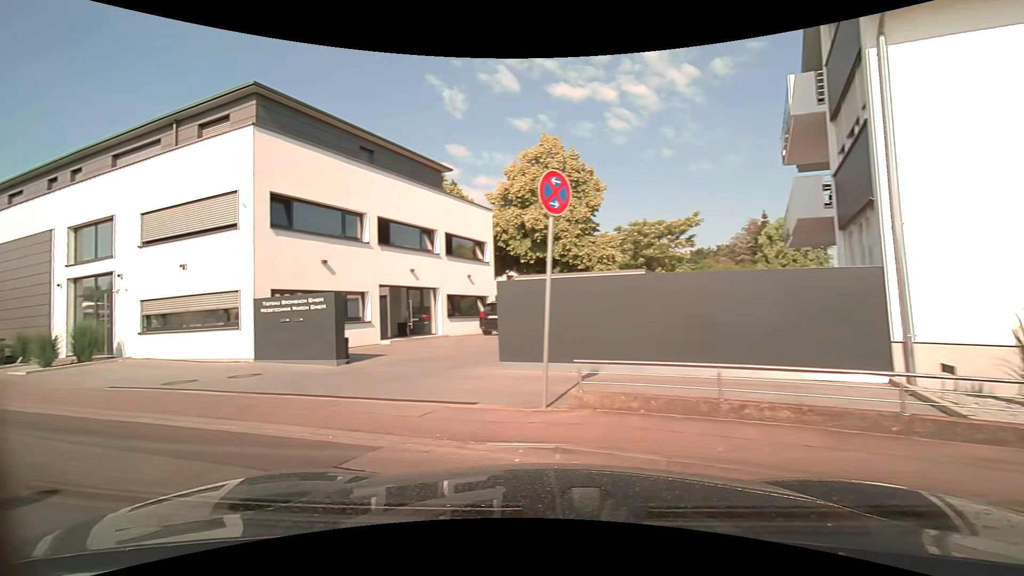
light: Day
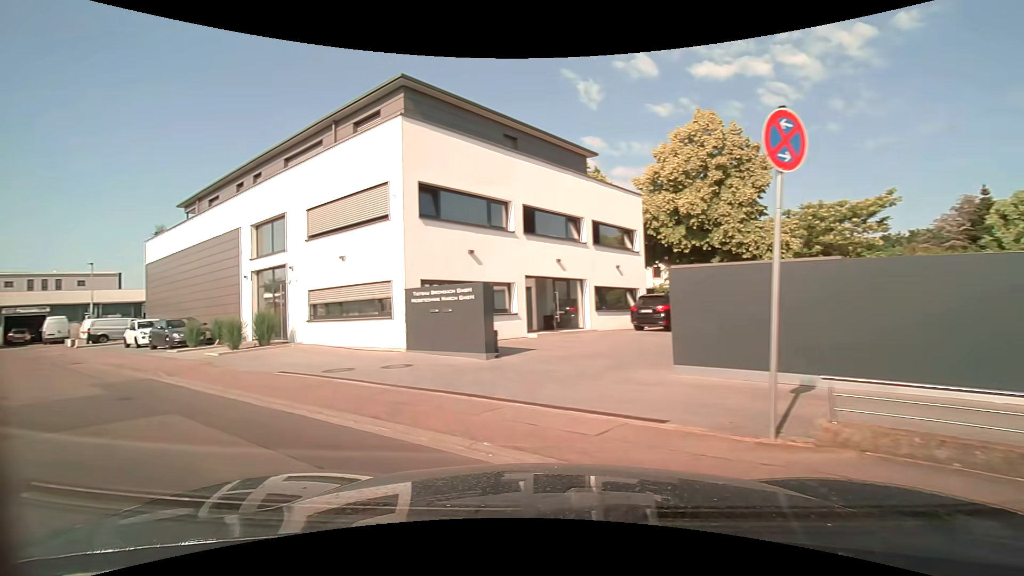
(-0.2, +1.5) m; -14°
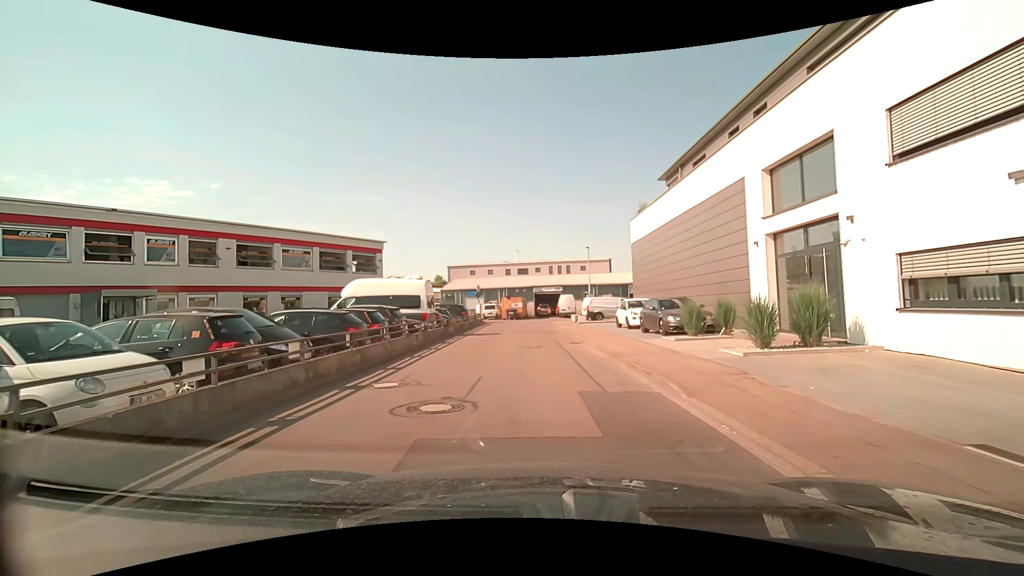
(-3.9, +6.8) m; -49°
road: unclassified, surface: asphalt
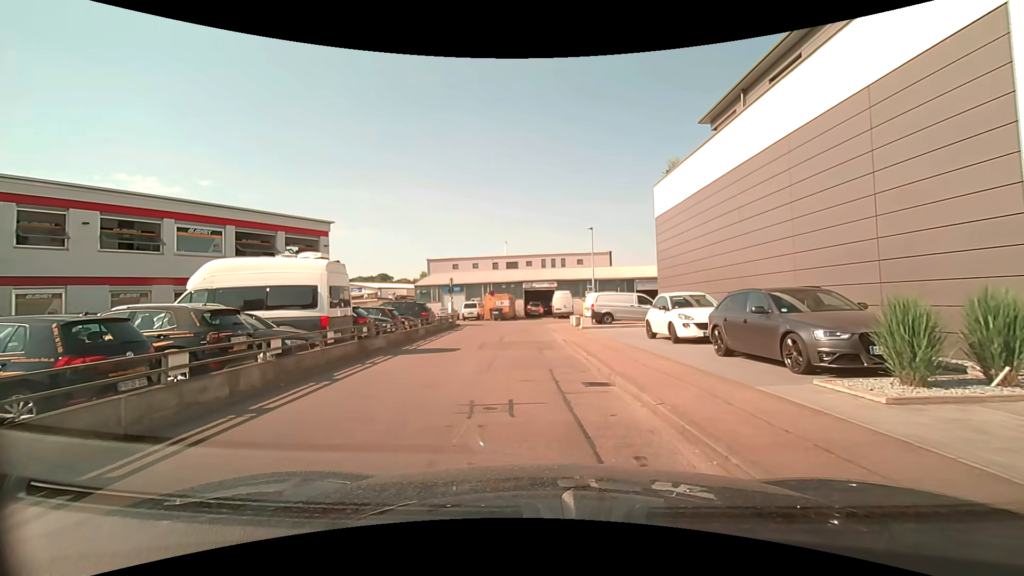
(+0.2, +10.0) m; +1°
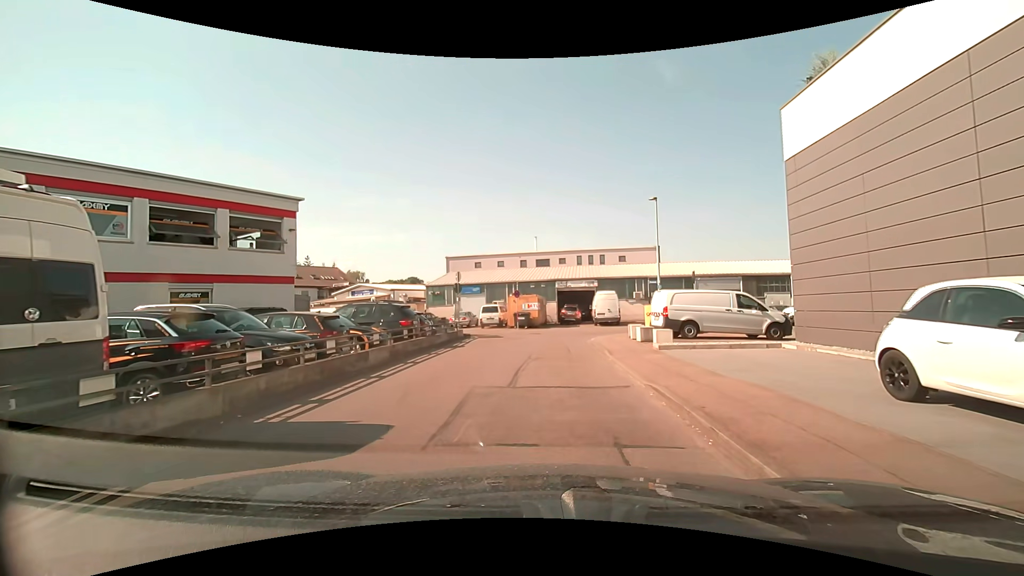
(-0.4, +10.1) m; -4°
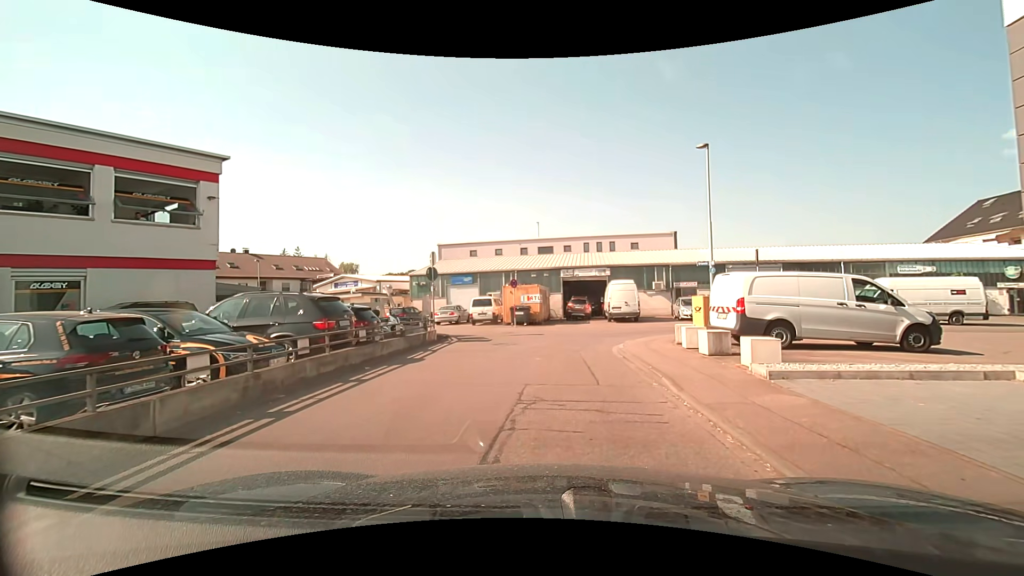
(0.0, +6.9) m; 0°
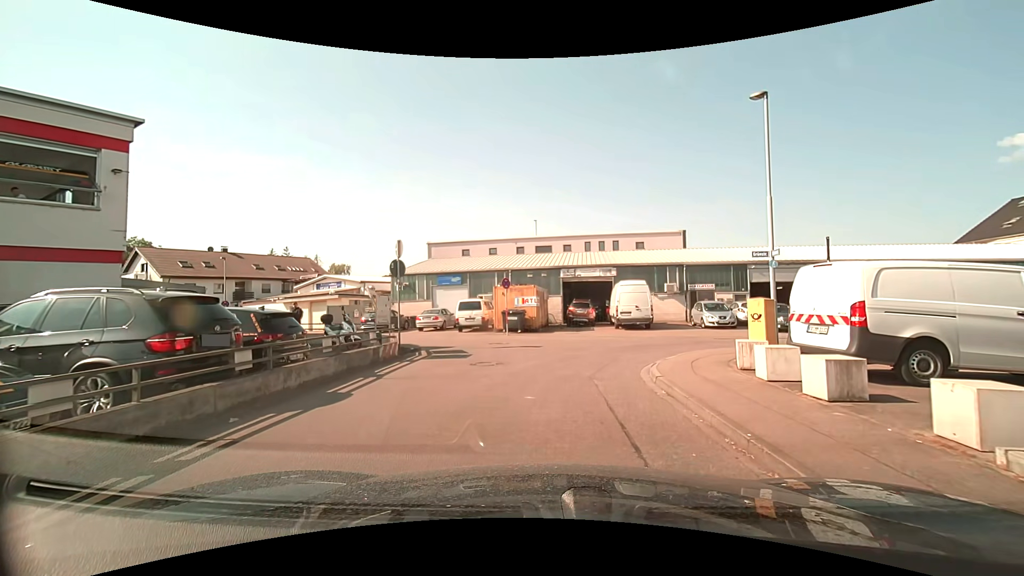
(0.0, +4.5) m; 0°
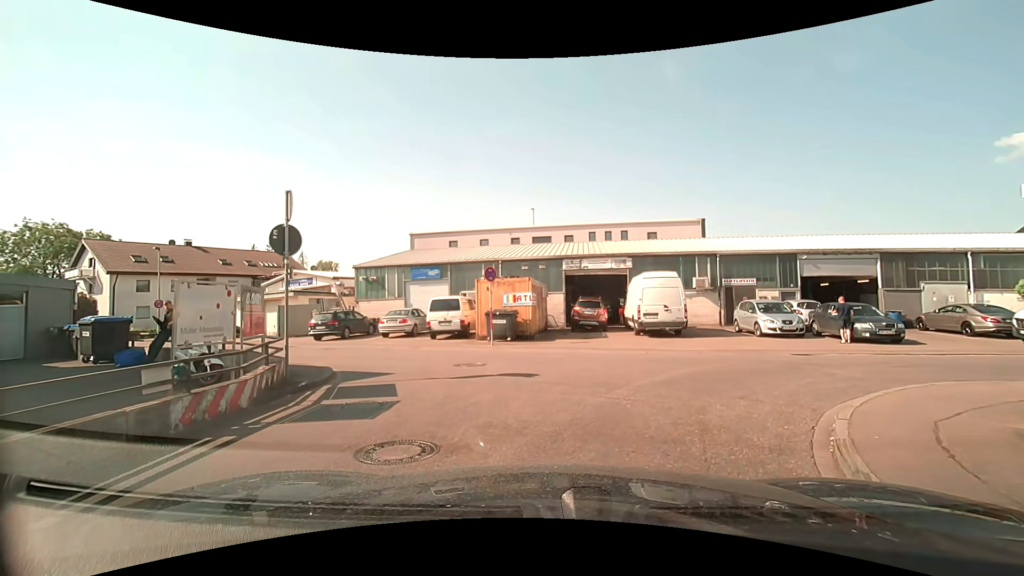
(0.0, +6.8) m; +2°
